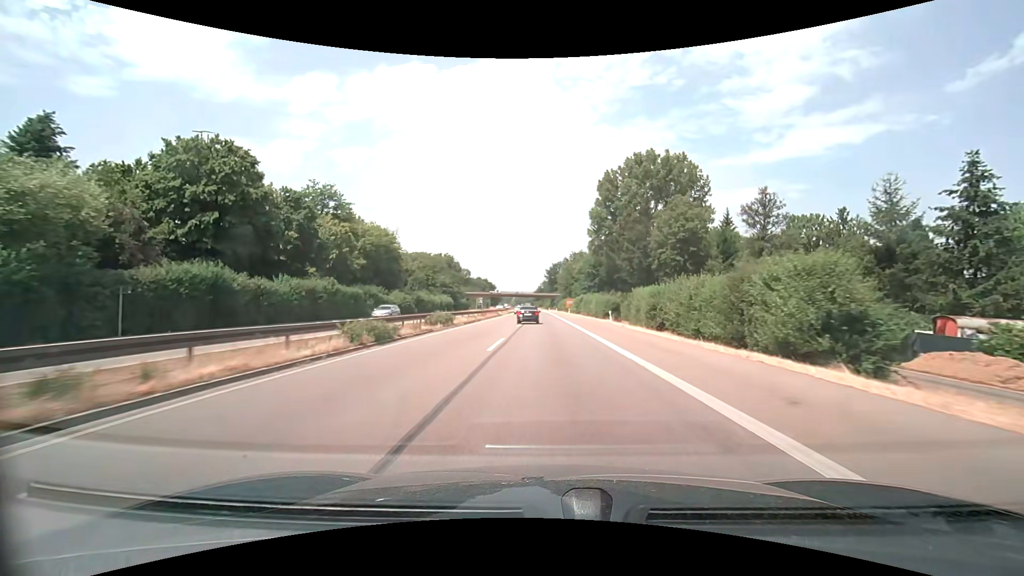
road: trunk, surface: asphalt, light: Day
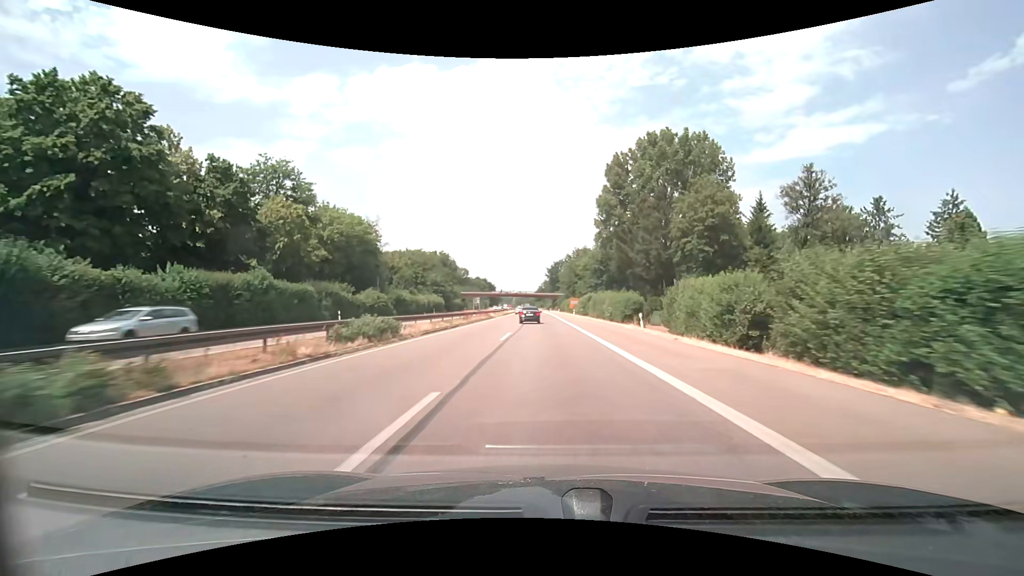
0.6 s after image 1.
(0.0, +13.2) m; 0°
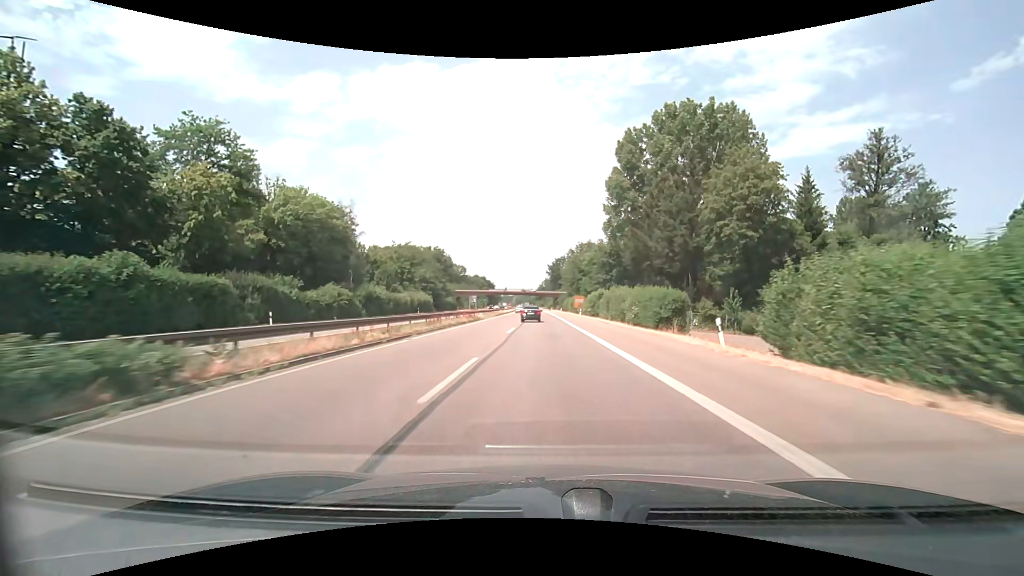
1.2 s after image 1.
(0.0, +13.2) m; 0°
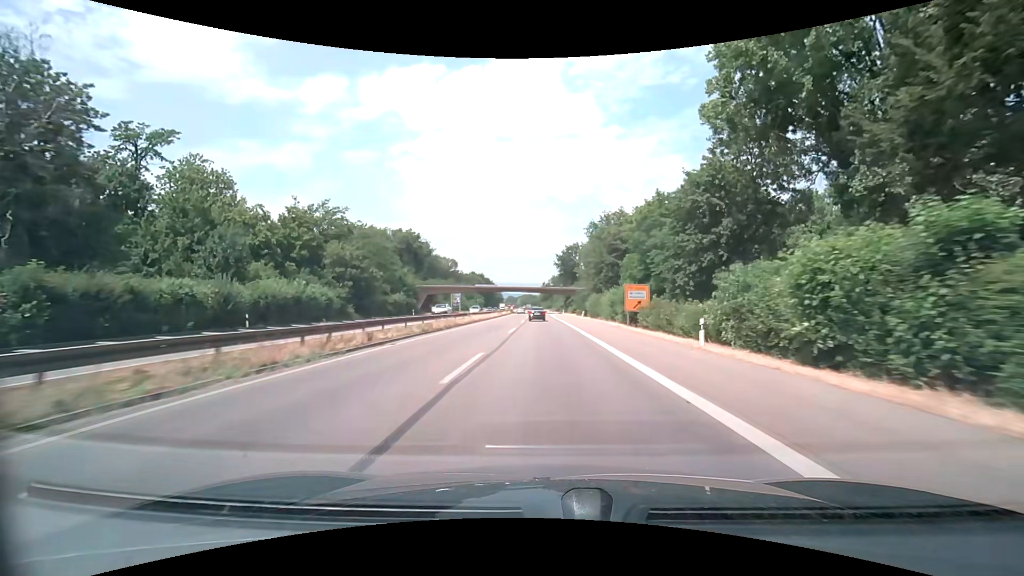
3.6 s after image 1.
(-0.3, +53.0) m; -1°
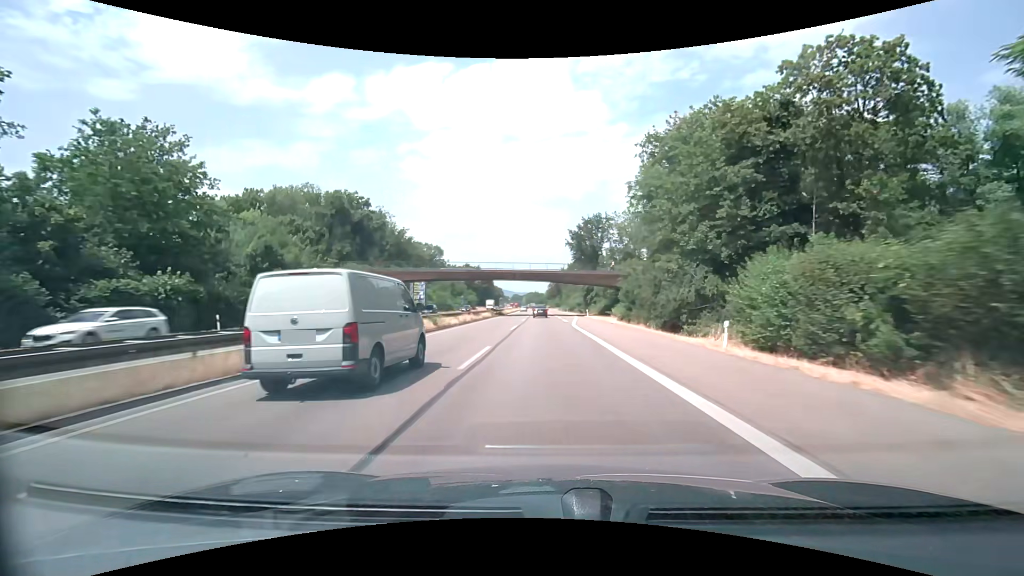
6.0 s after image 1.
(-0.4, +53.1) m; -1°
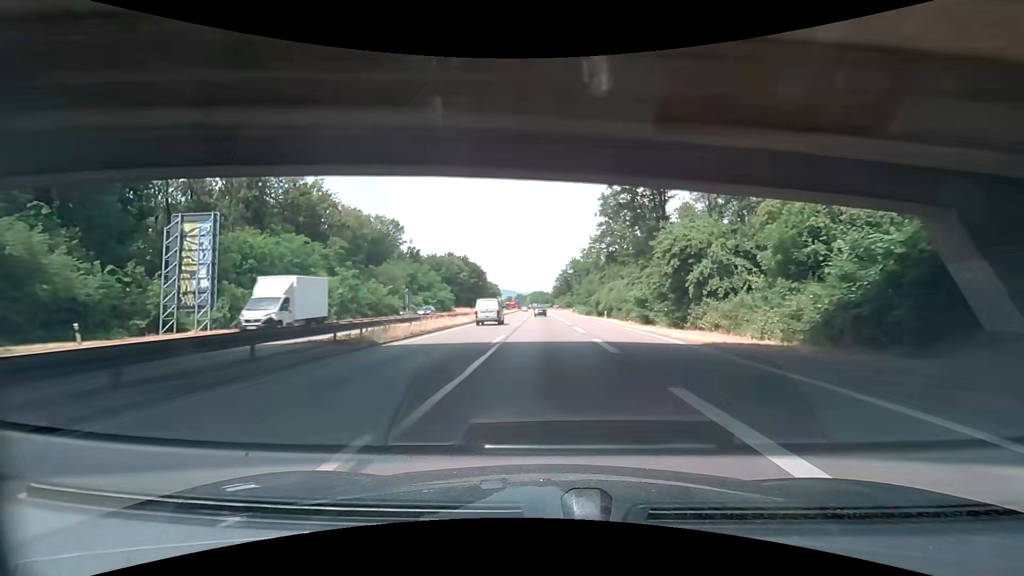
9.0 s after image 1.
(-0.3, +66.2) m; -1°
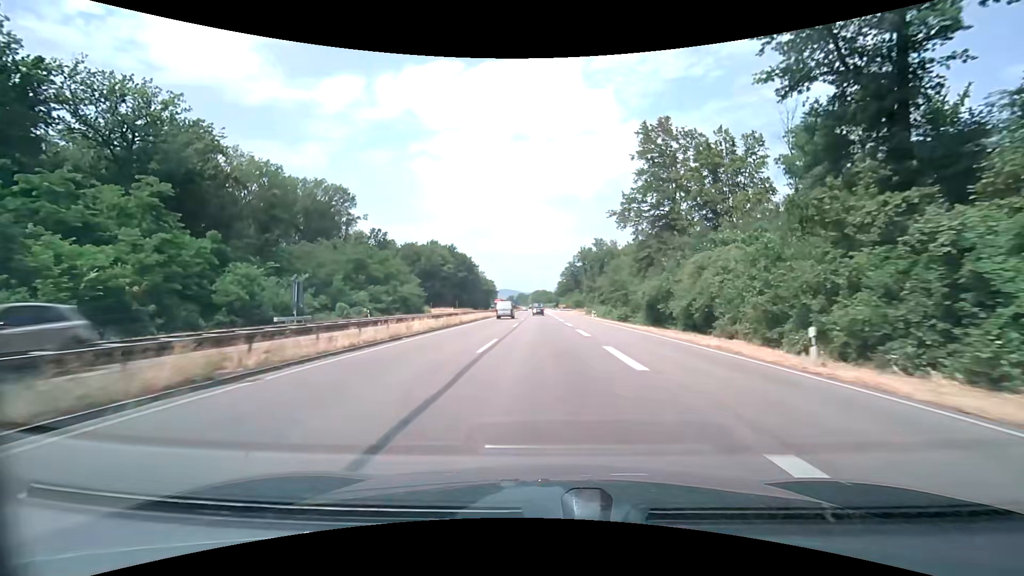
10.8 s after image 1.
(-0.1, +39.7) m; 0°
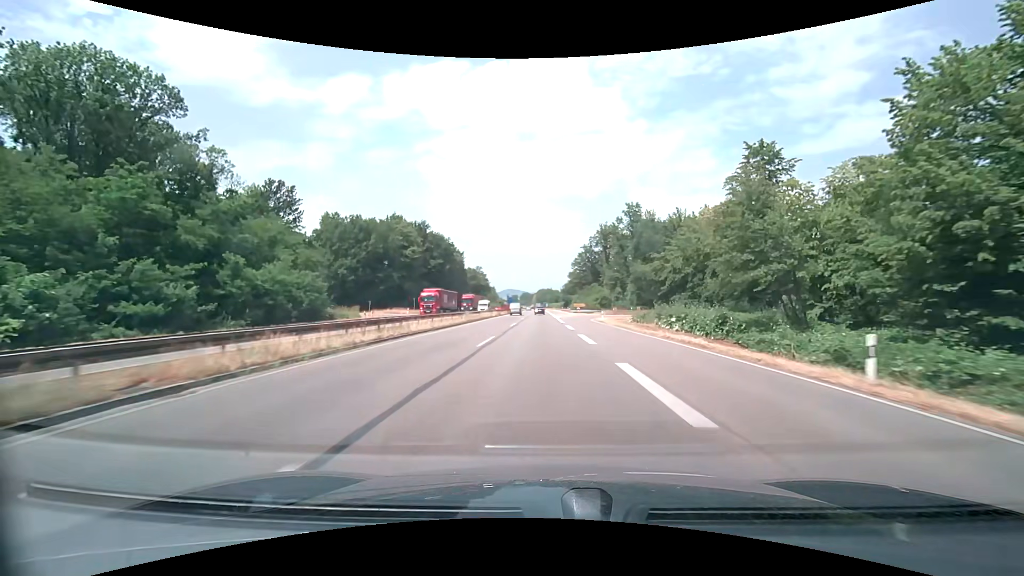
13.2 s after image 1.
(0.0, +52.8) m; 0°
(0, +10) (0, +20) (0, +30) (0, +40) (0, +50) (0, +60) (-1, +70) (-1, +80) (-1, +90) (-1, +100) m
